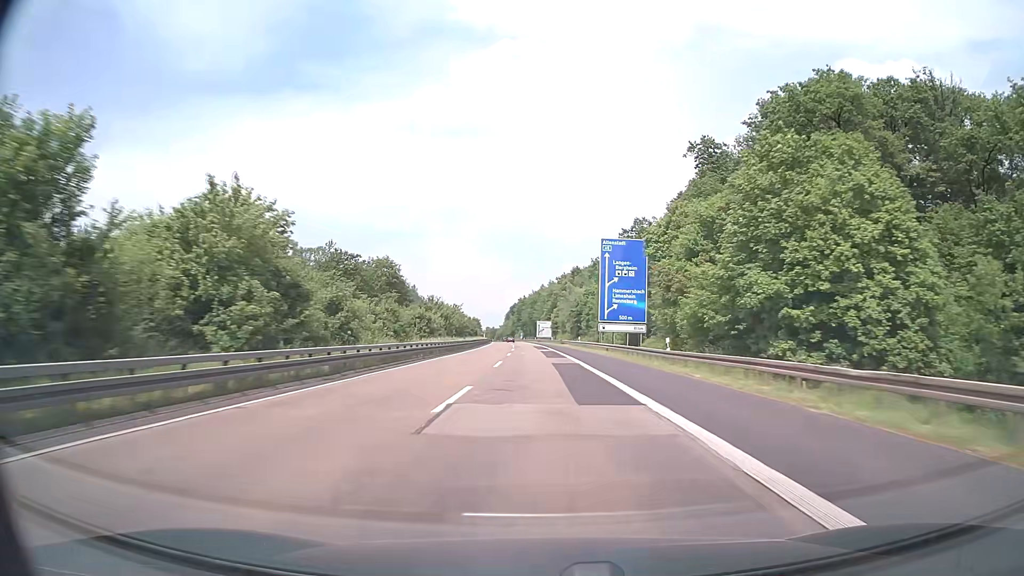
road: motorway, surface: asphalt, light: Day
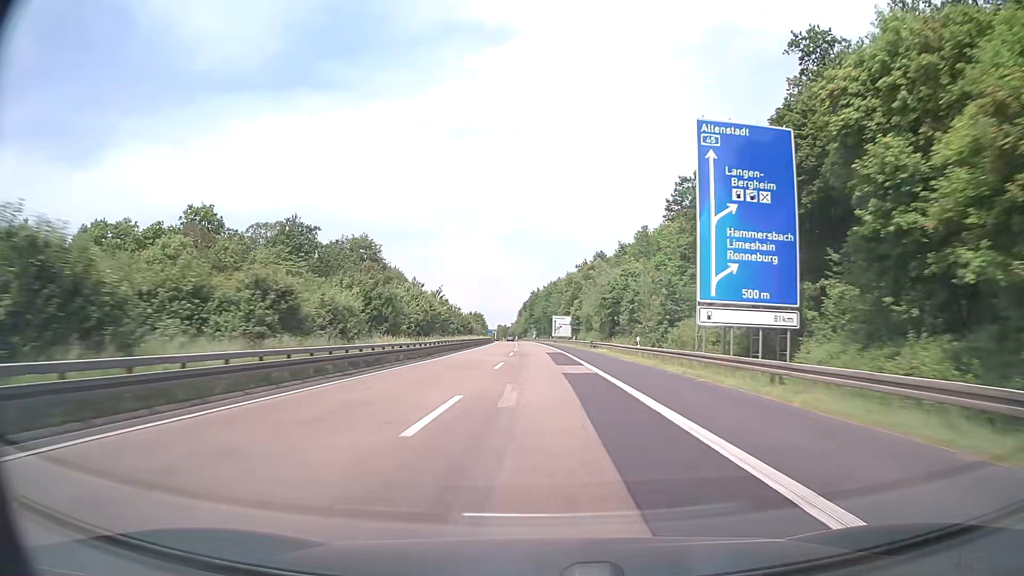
(-0.6, +38.2) m; -2°
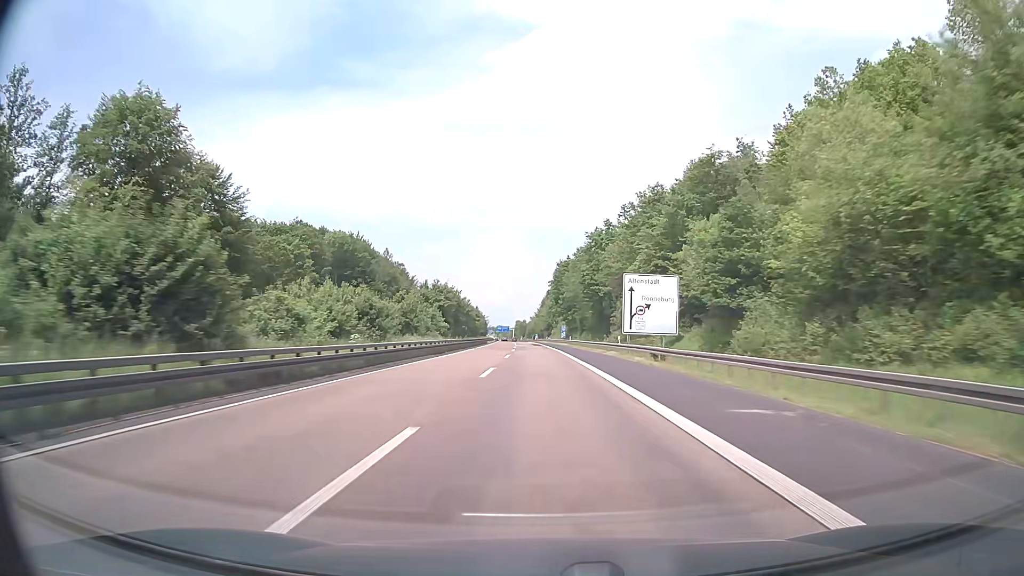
(-2.0, +95.3) m; -2°
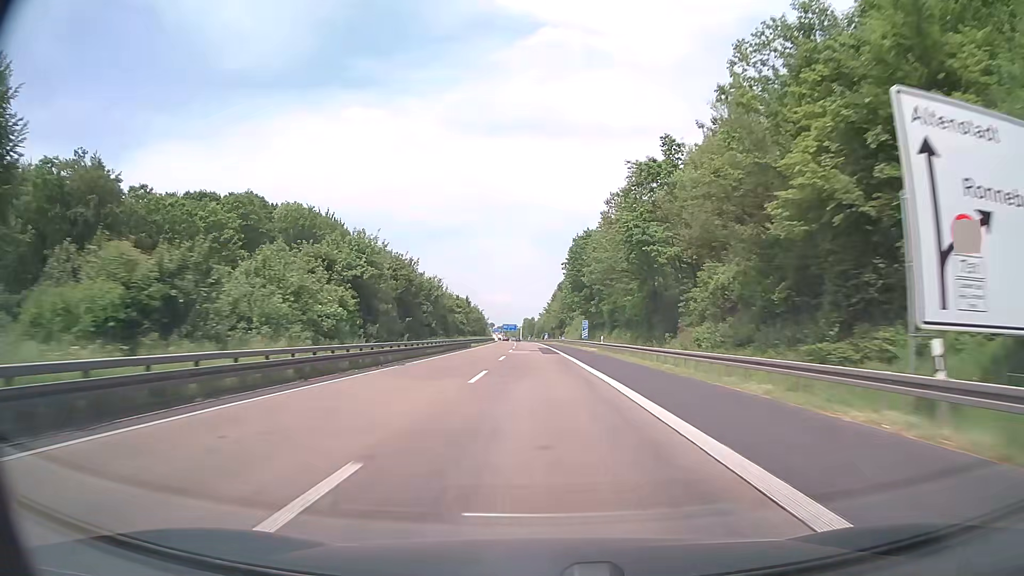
(-0.3, +38.1) m; -1°
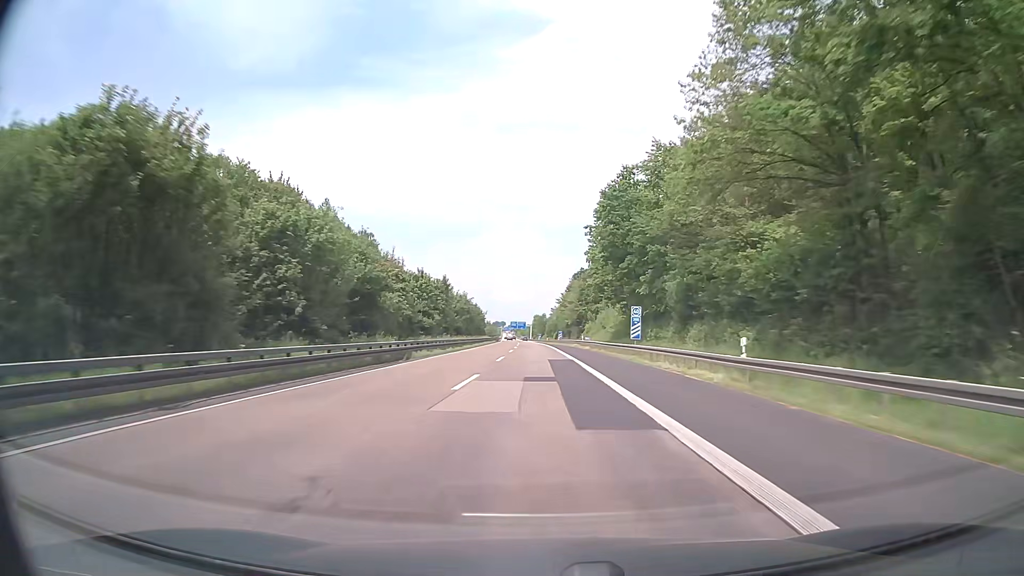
(-0.3, +38.1) m; -1°
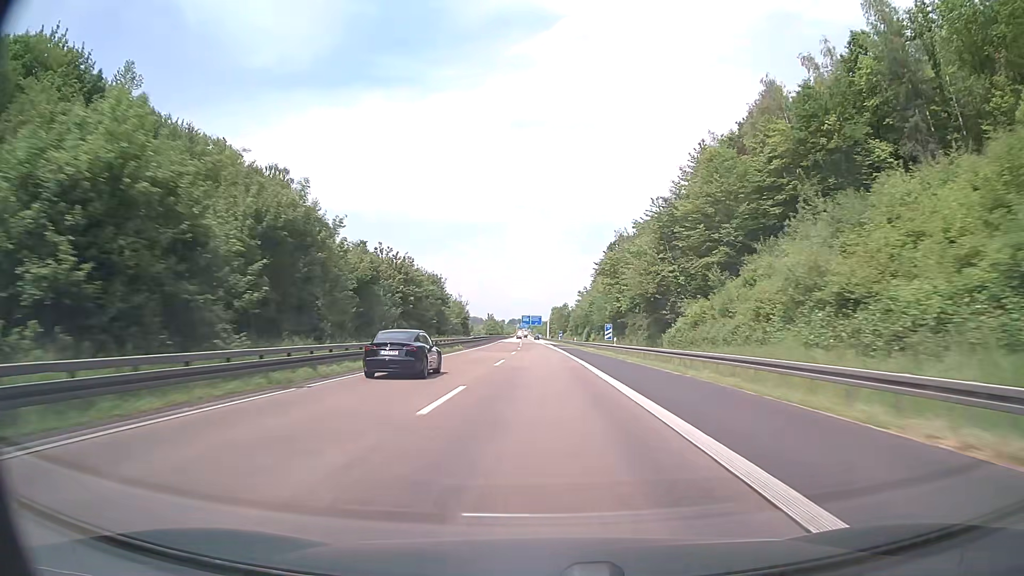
(-1.0, +76.3) m; -2°
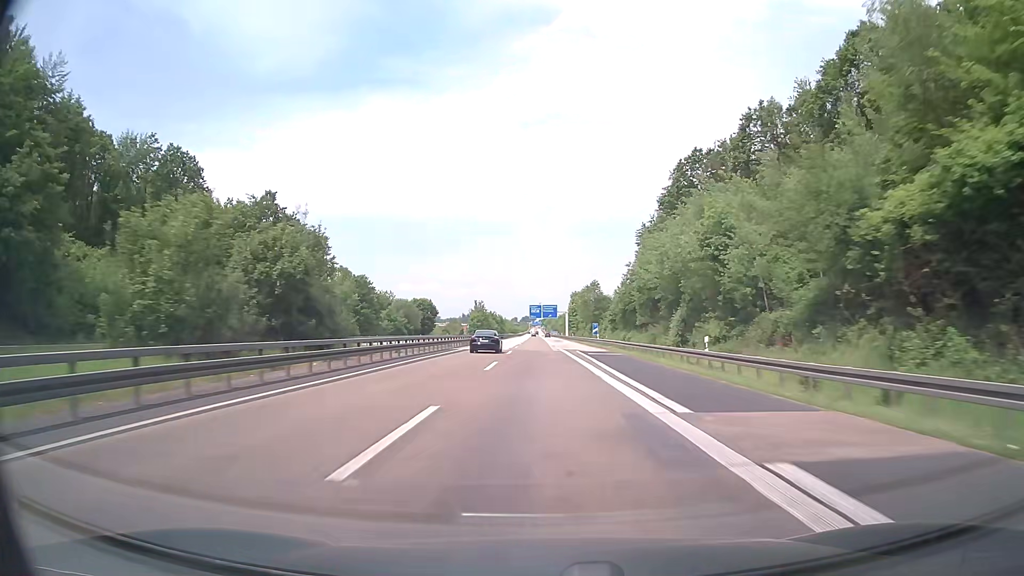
(-0.7, +76.3) m; -1°
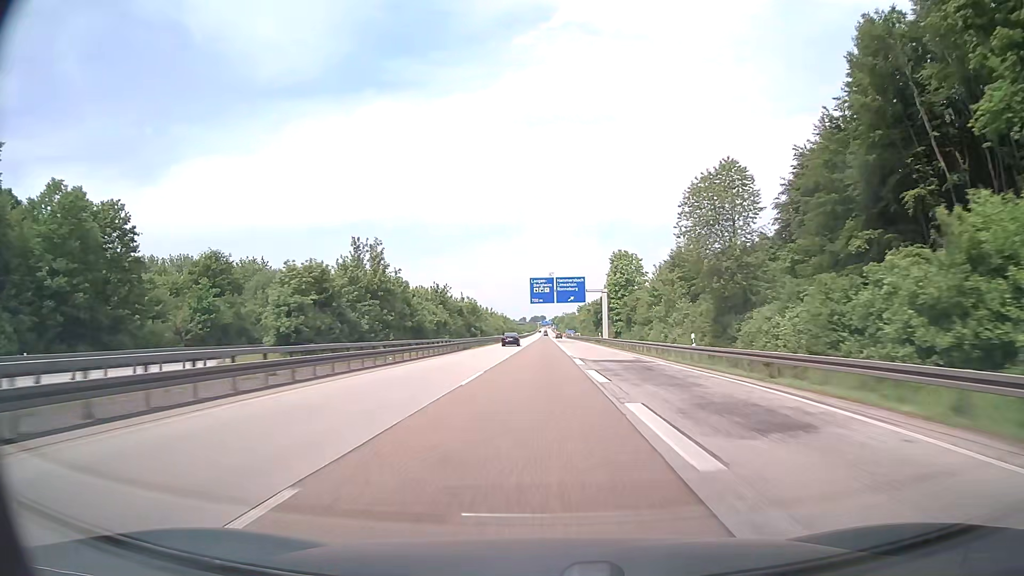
(-0.9, +95.3) m; -1°
(0, +10) (0, +20) (0, +30) (0, +40) (0, +50) (0, +60) (0, +70) (0, +80) (0, +90) (0, +100) m
